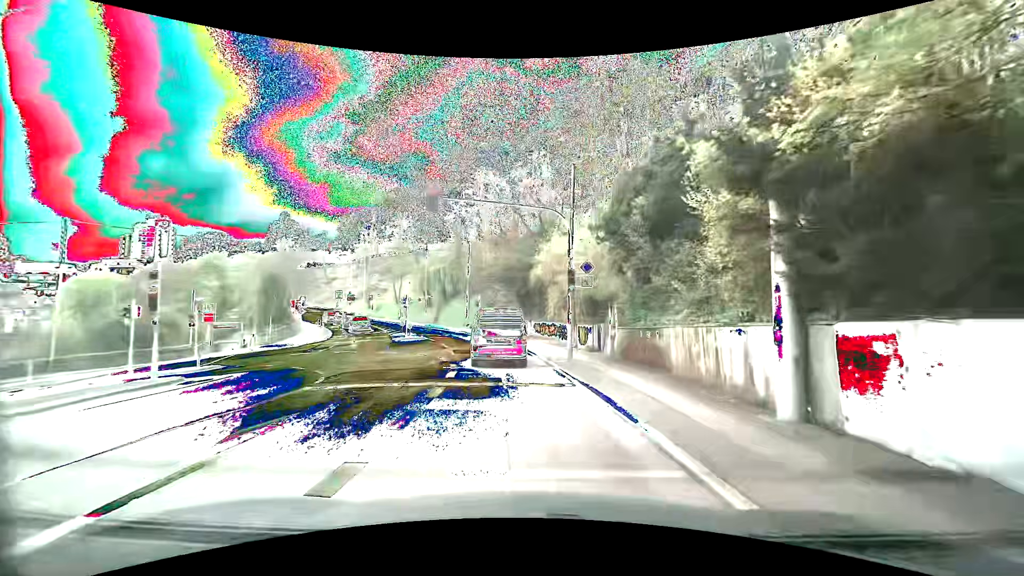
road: secondary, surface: asphalt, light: Day
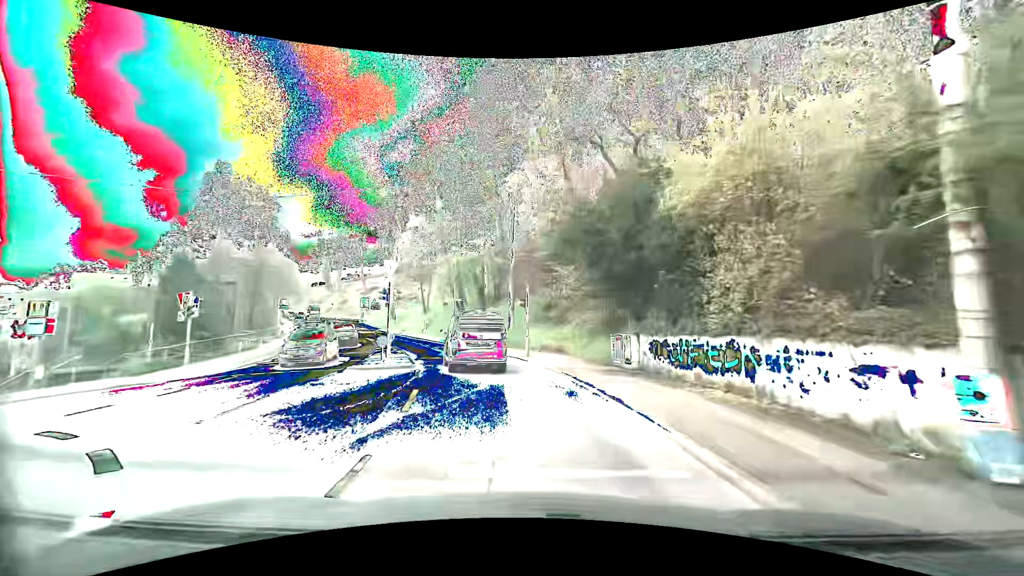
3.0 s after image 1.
(-1.6, +20.0) m; -7°
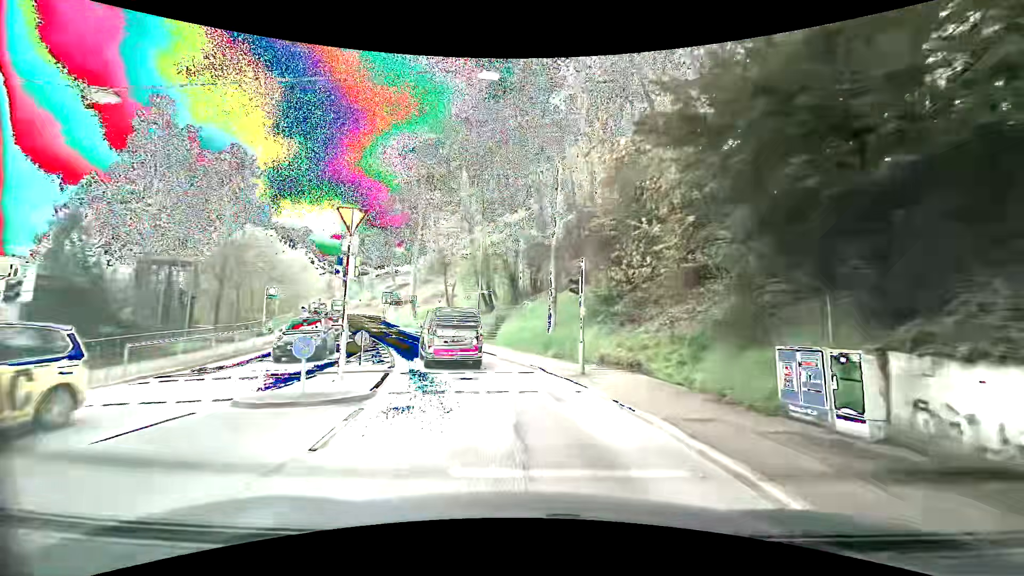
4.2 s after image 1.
(-0.4, +9.4) m; -4°
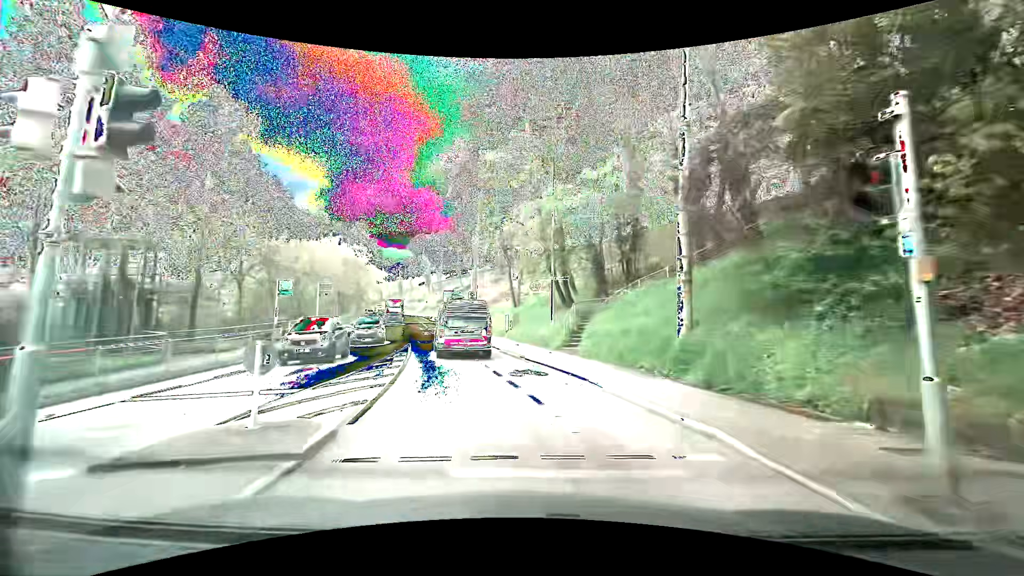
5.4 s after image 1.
(-0.8, +9.9) m; -8°
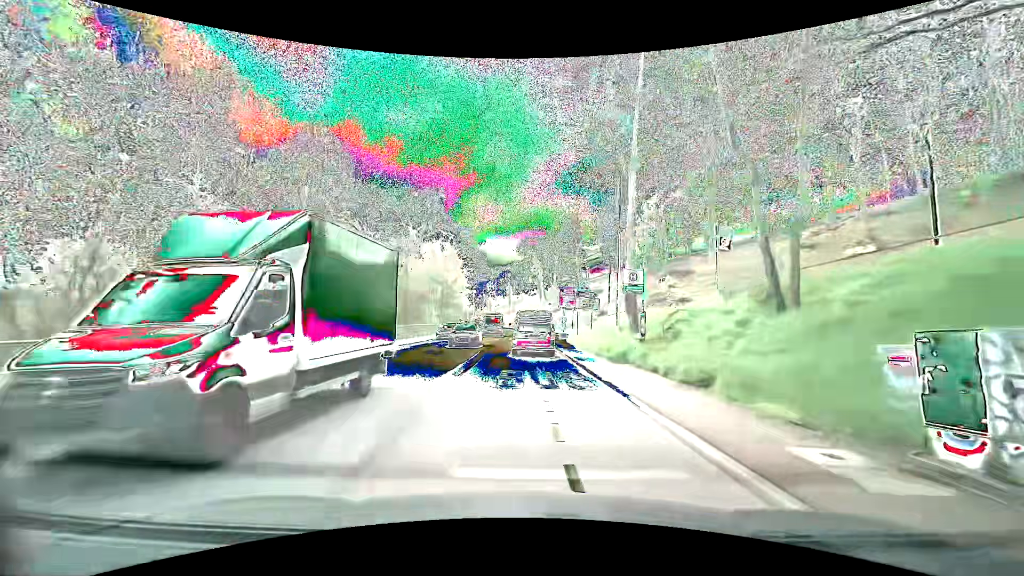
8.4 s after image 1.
(-4.4, +26.2) m; -14°
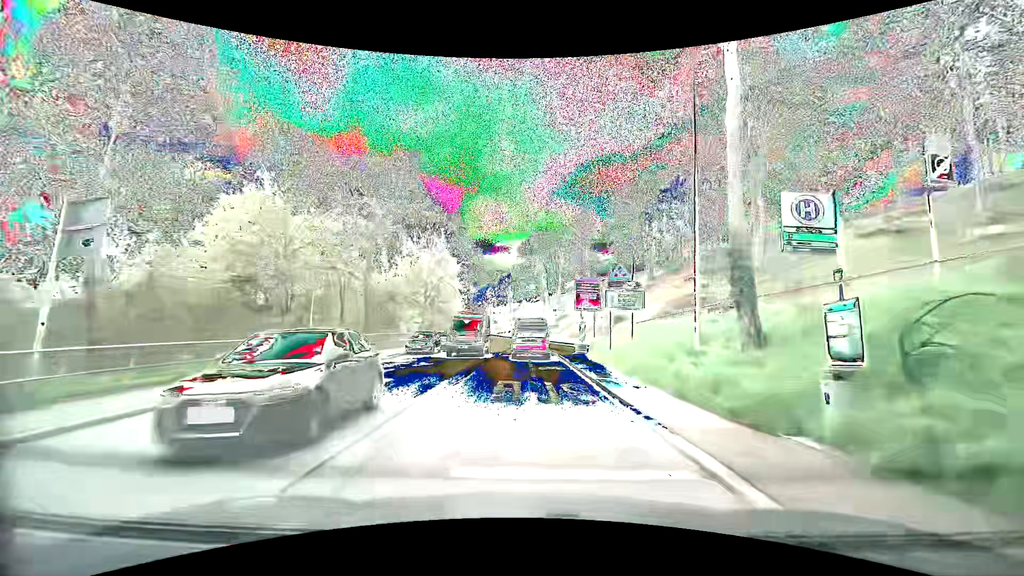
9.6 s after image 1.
(0.0, +11.3) m; -1°
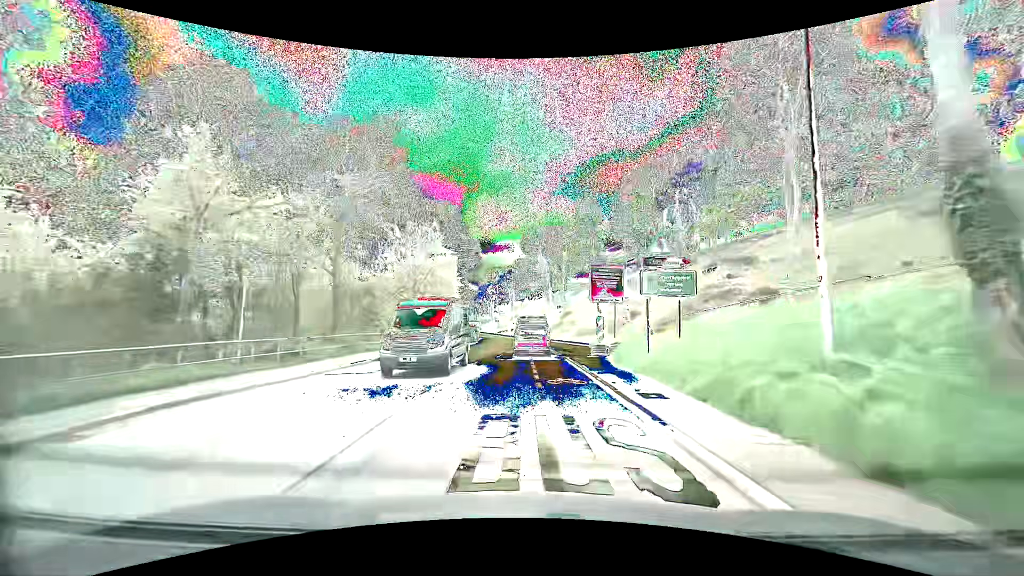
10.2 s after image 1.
(0.0, +5.8) m; 0°
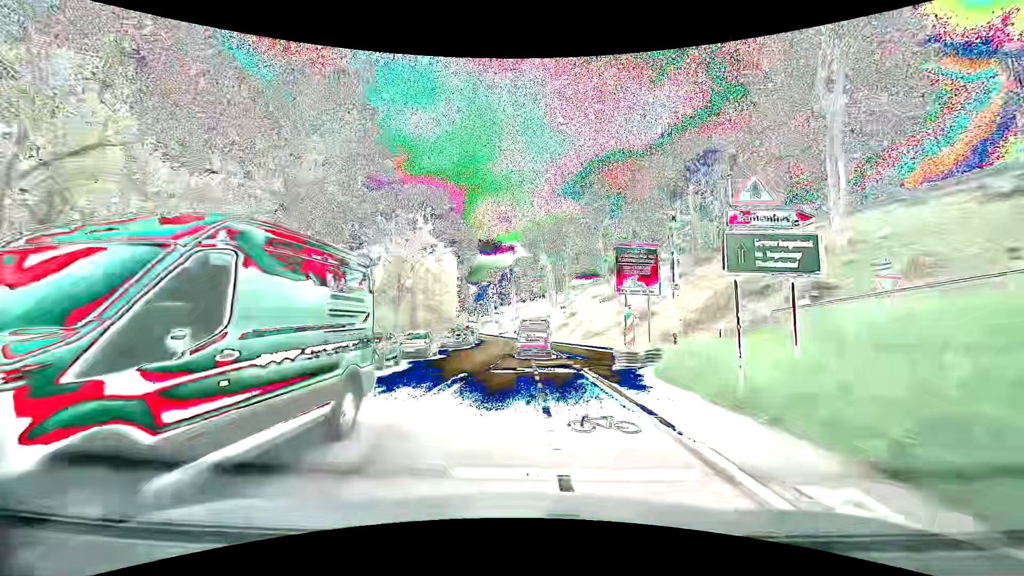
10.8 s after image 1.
(0.0, +5.9) m; 0°
(0, +10) (0, +20) (0, +30) (0, +40) (0, +50) (-1, +60) (-2, +70) (-3, +80) (-5, +90) (-7, +99) m
